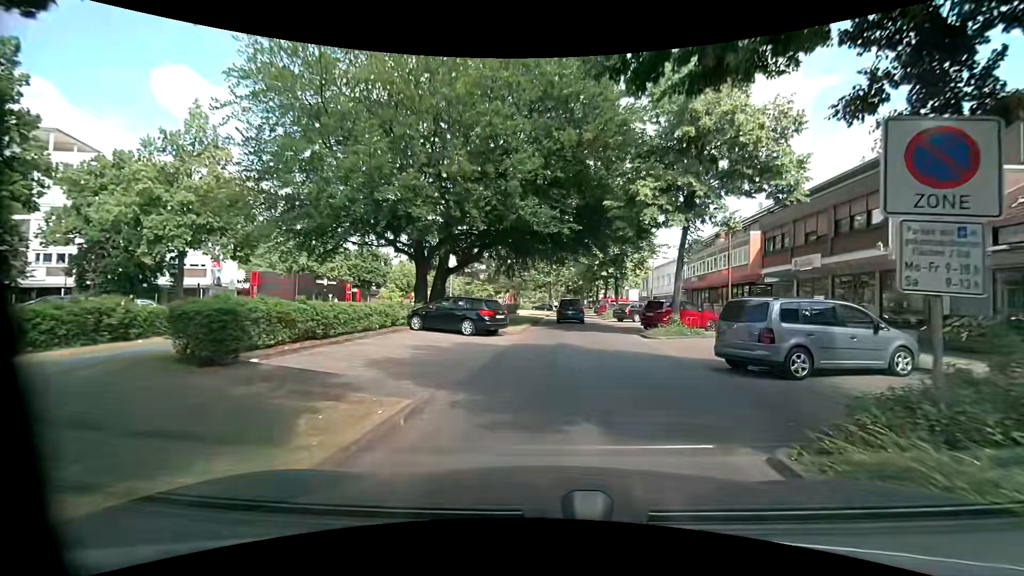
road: residential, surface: asphalt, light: Day
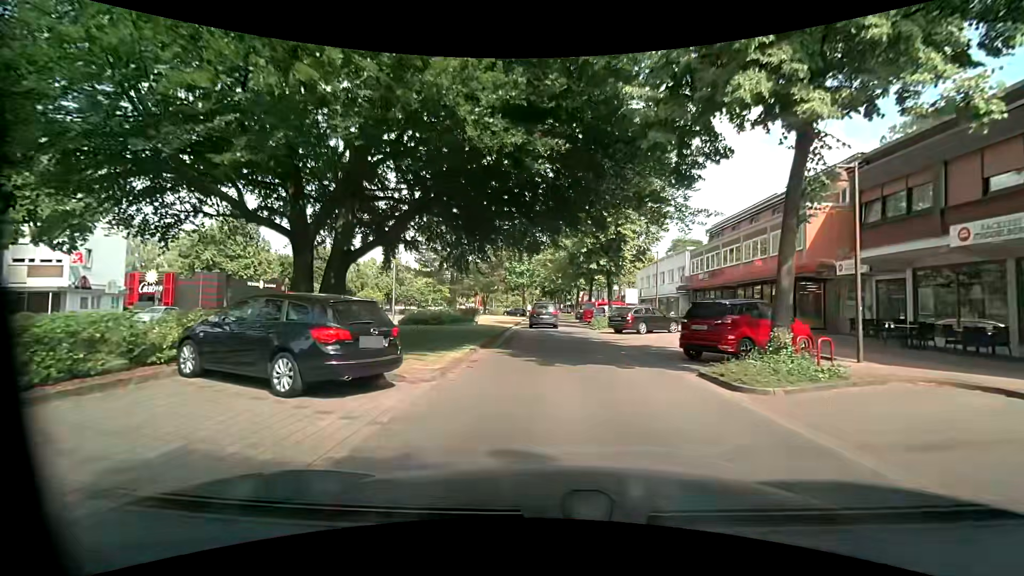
(+0.3, +12.0) m; +2°
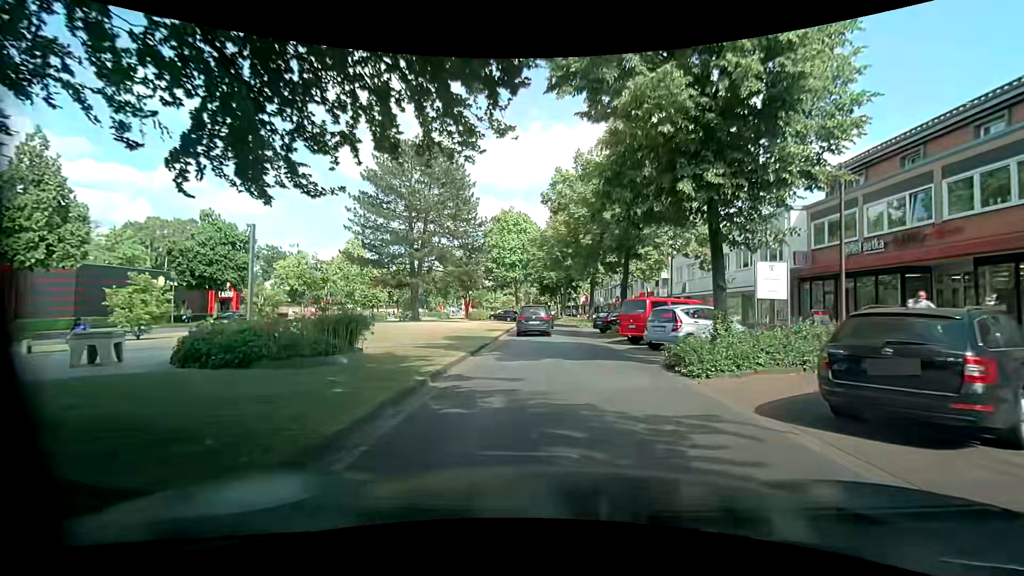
(+0.2, +20.6) m; +1°
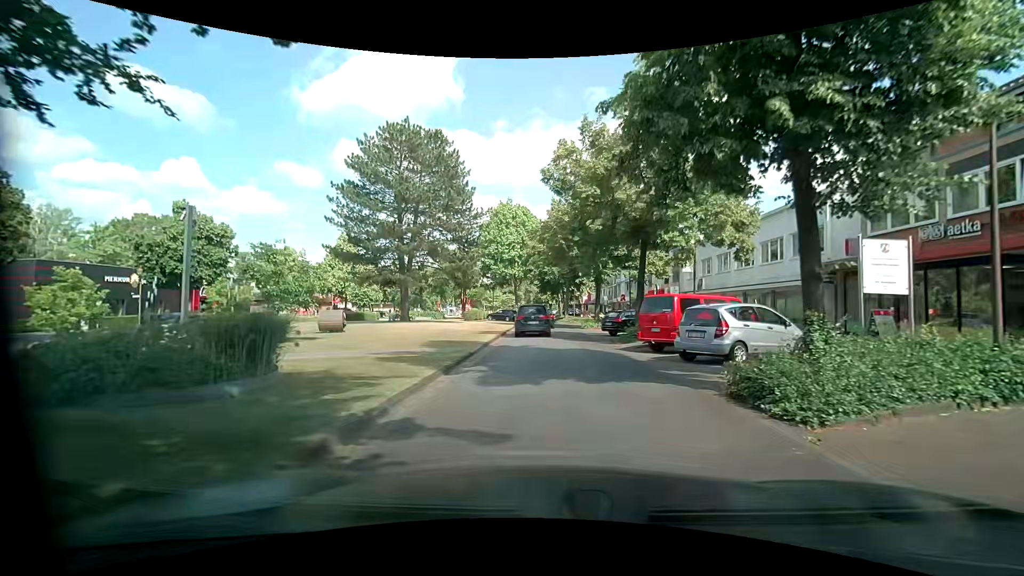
(-0.1, +4.1) m; -1°
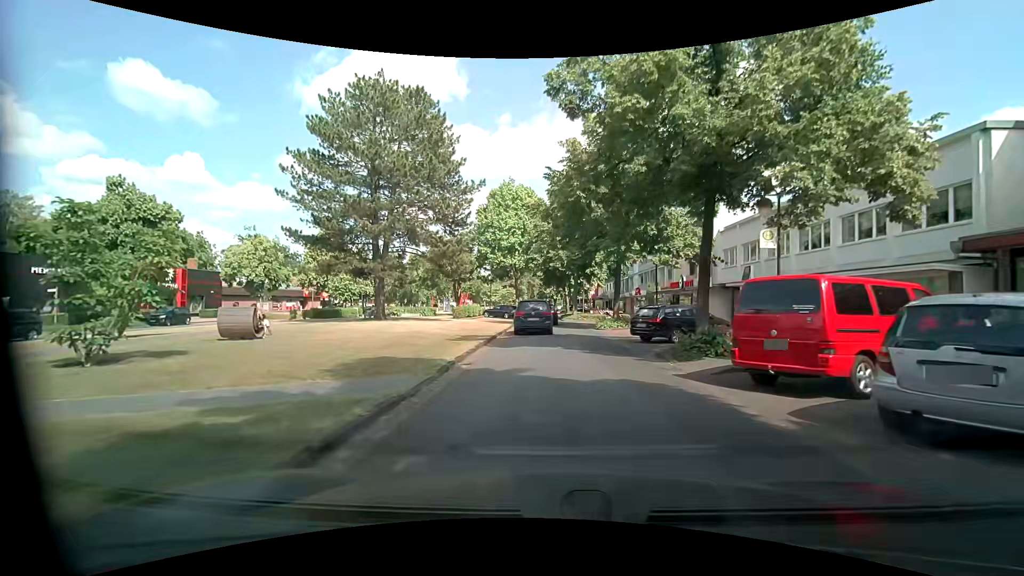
(-0.1, +8.2) m; -1°
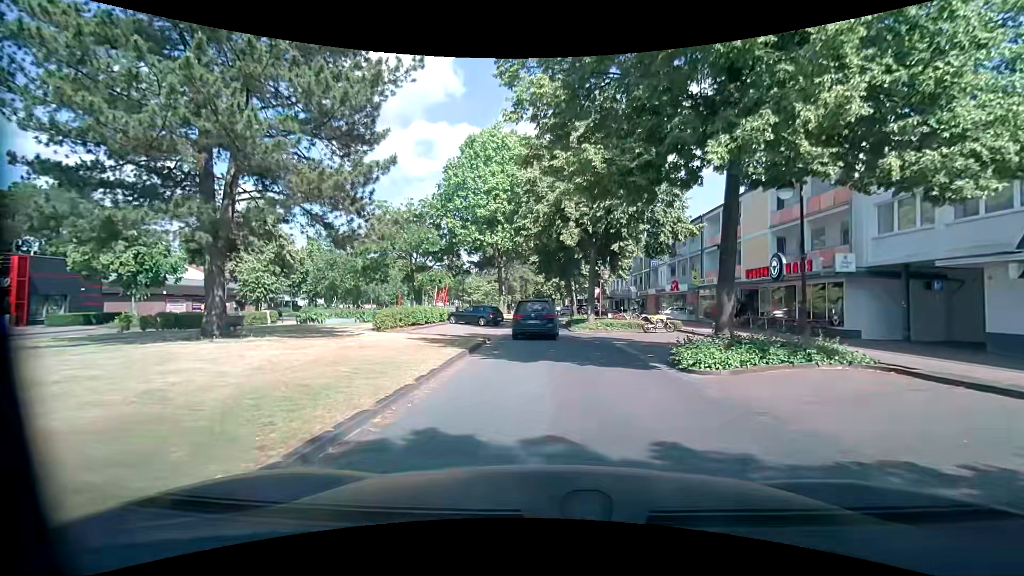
(+0.2, +18.5) m; +2°
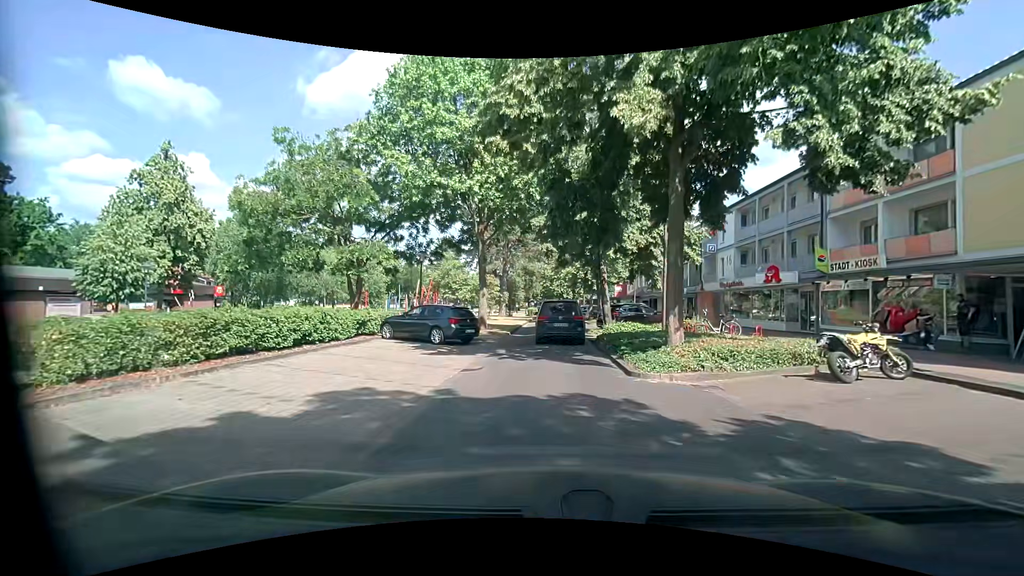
(-0.2, +16.8) m; -1°
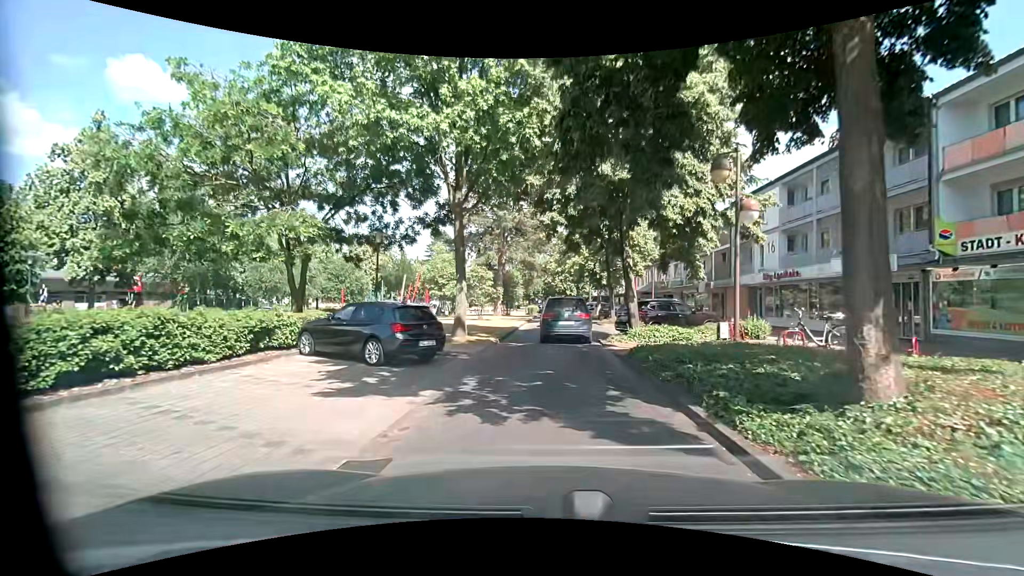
(-0.1, +6.8) m; -1°
(0, +10) (0, +20) (+1, +30) (+1, +40) (+1, +50) (+2, +60) (+2, +70) (+2, +80) (+2, +90) (+2, +100) m
